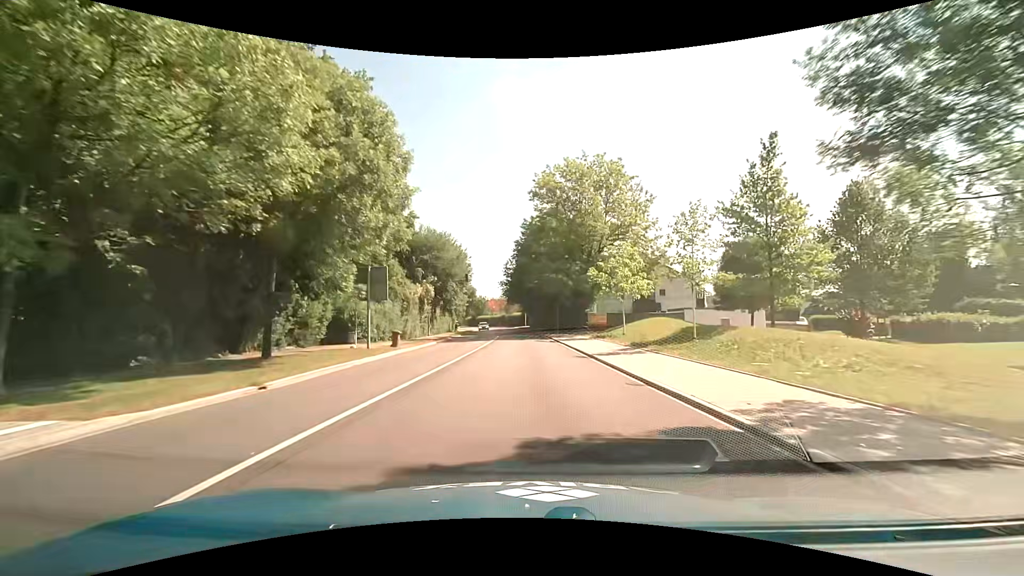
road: tertiary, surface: asphalt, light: Day
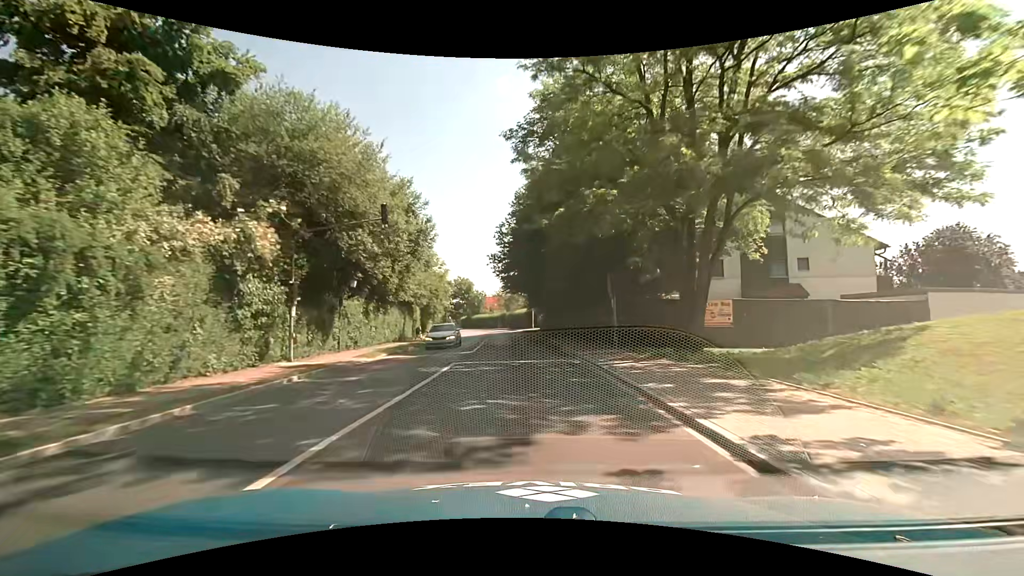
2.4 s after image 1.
(-0.8, +31.1) m; -2°
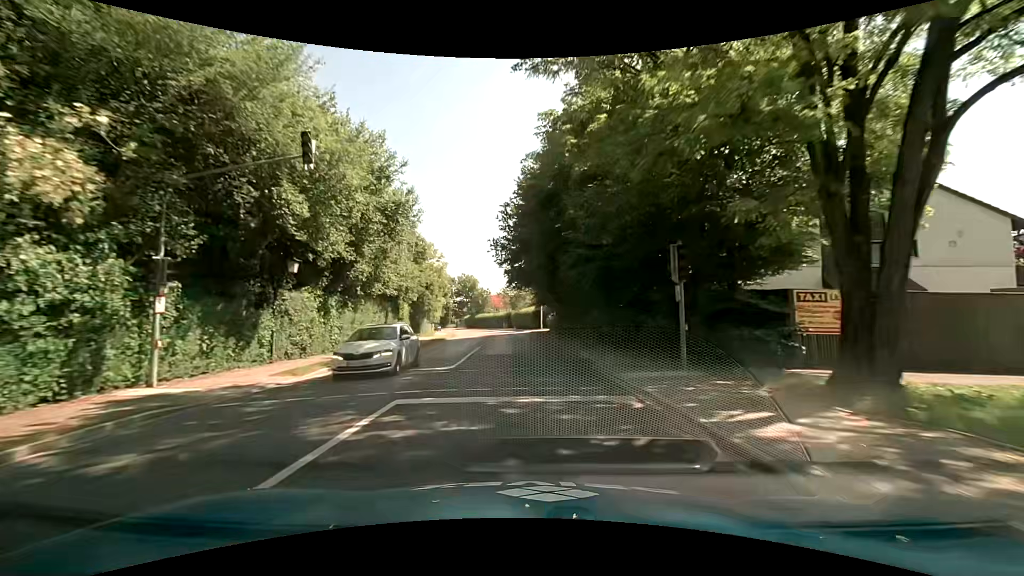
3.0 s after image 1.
(0.0, +8.0) m; -1°
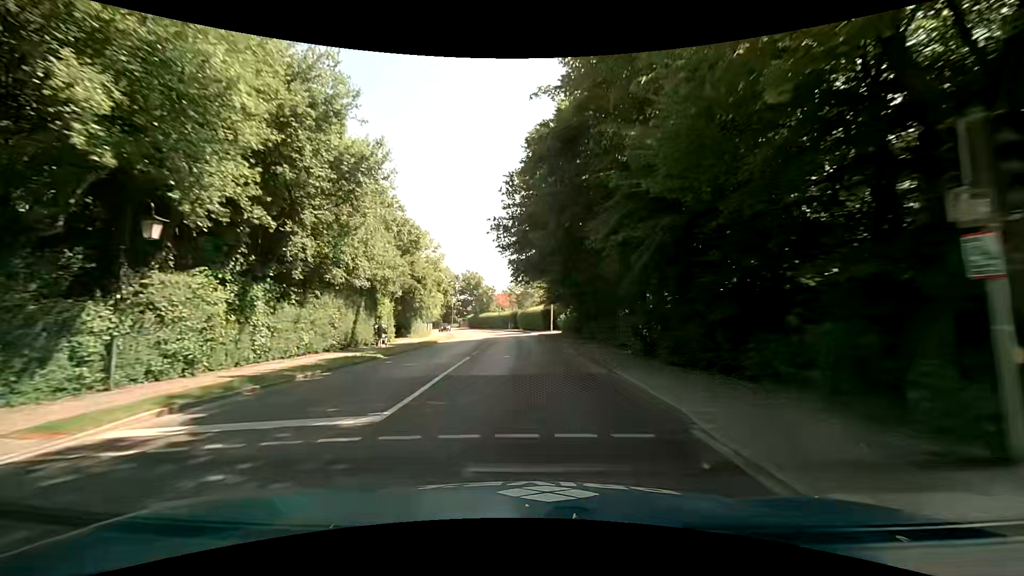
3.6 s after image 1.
(-0.1, +8.0) m; -1°
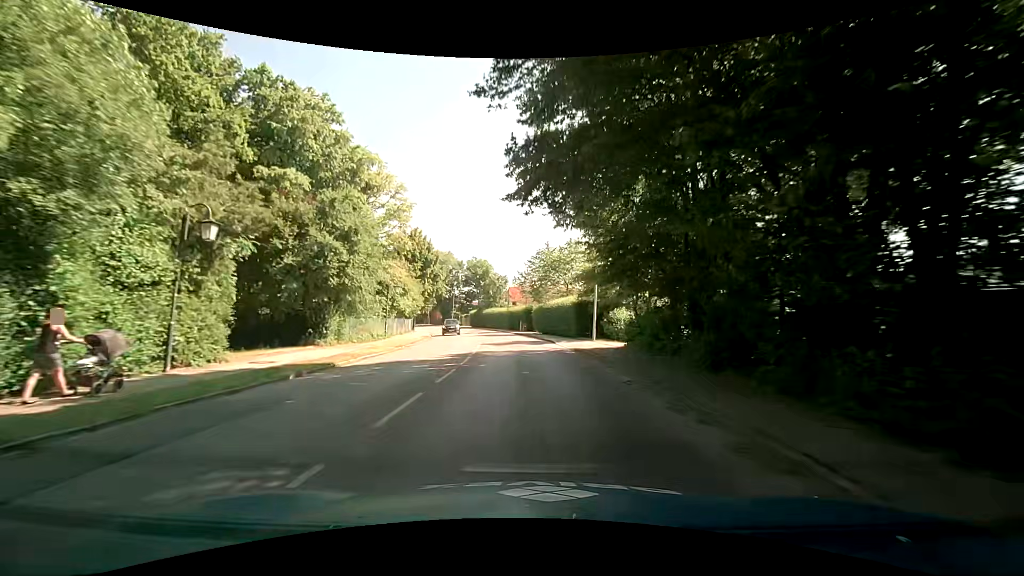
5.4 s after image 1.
(-0.4, +23.8) m; -1°
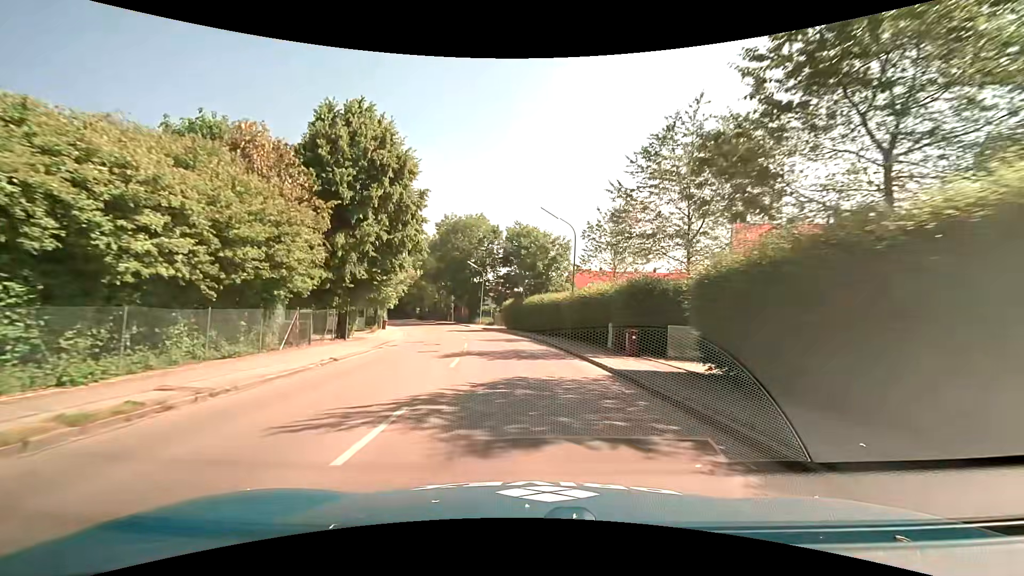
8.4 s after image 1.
(-2.1, +37.9) m; -7°
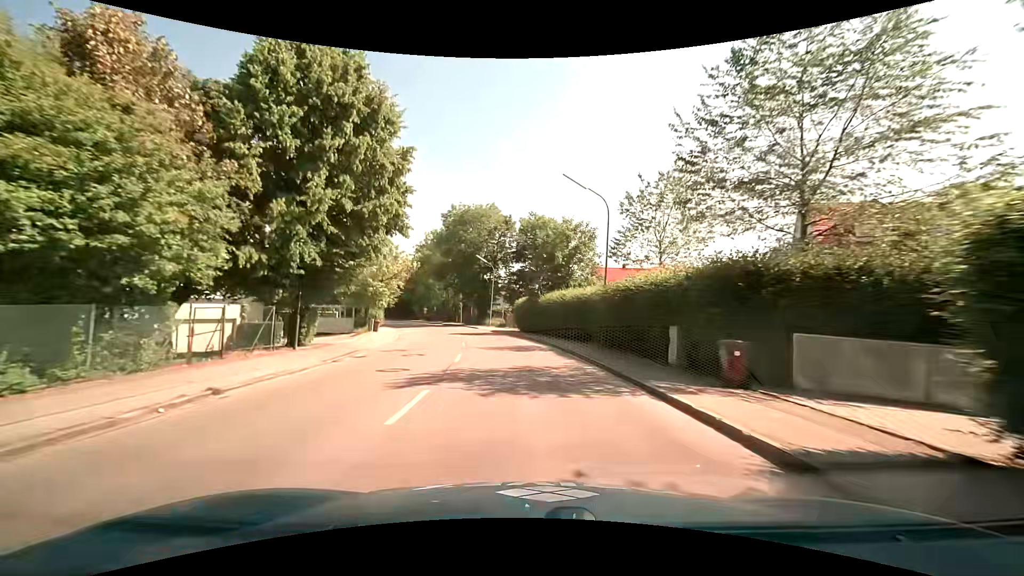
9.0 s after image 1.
(-0.1, +7.4) m; -2°
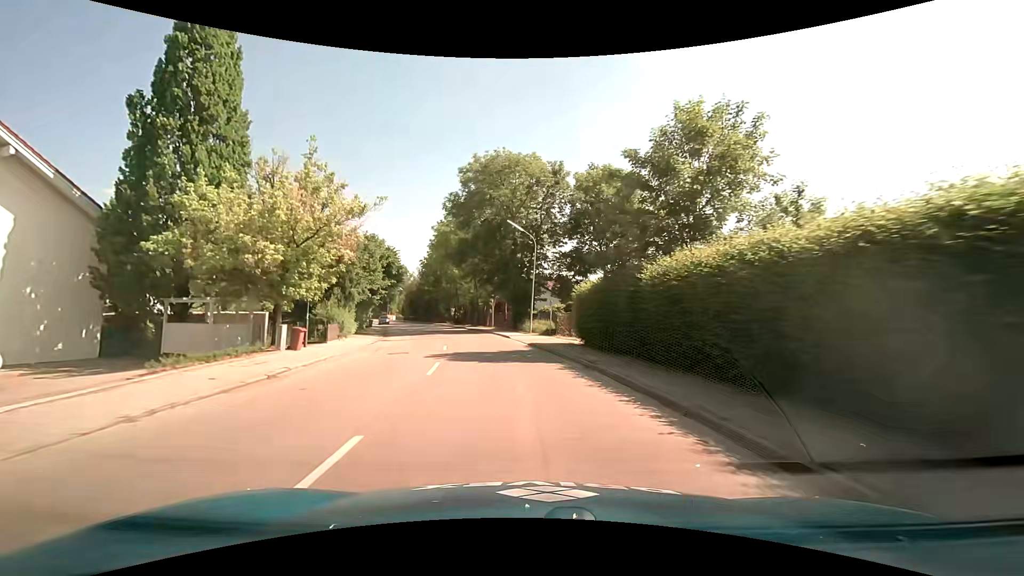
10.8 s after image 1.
(-0.9, +21.7) m; -5°
(0, +10) (-1, +20) (-3, +30) (-5, +40) (-8, +49) (-11, +59) (-14, +68) (-17, +78) (-21, +87) (-24, +96) m
